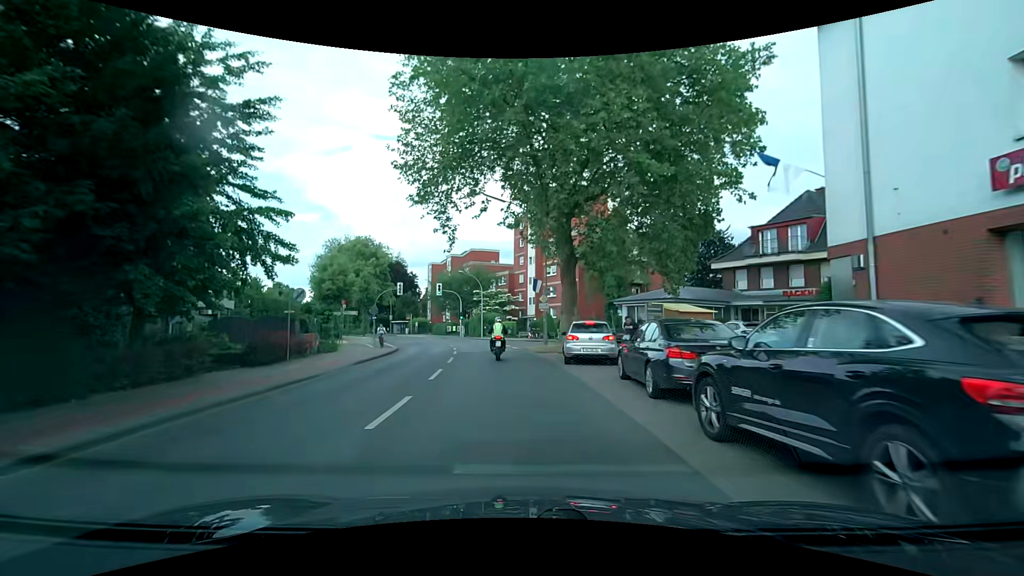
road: secondary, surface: asphalt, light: Day
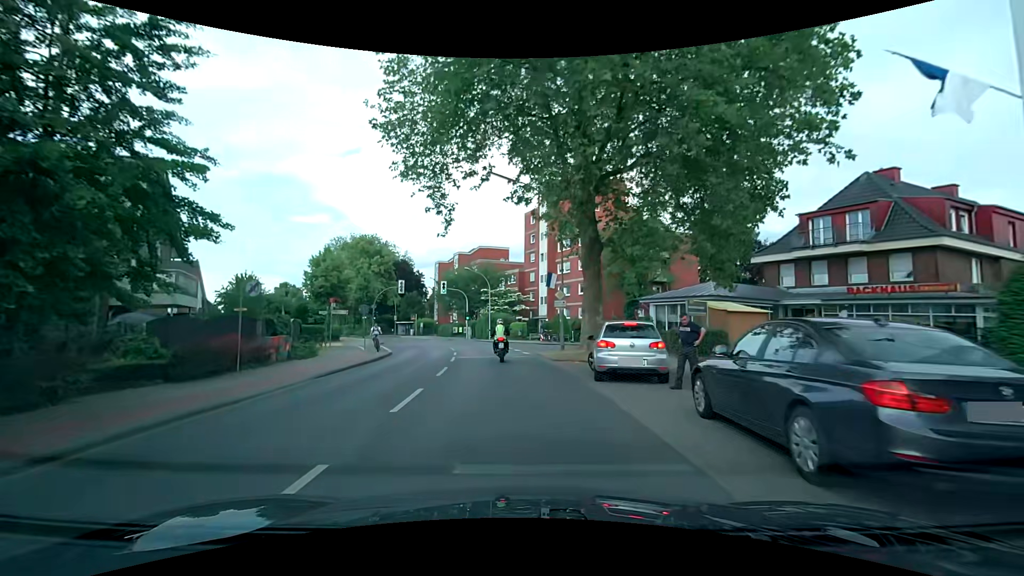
(0.0, +4.7) m; -1°
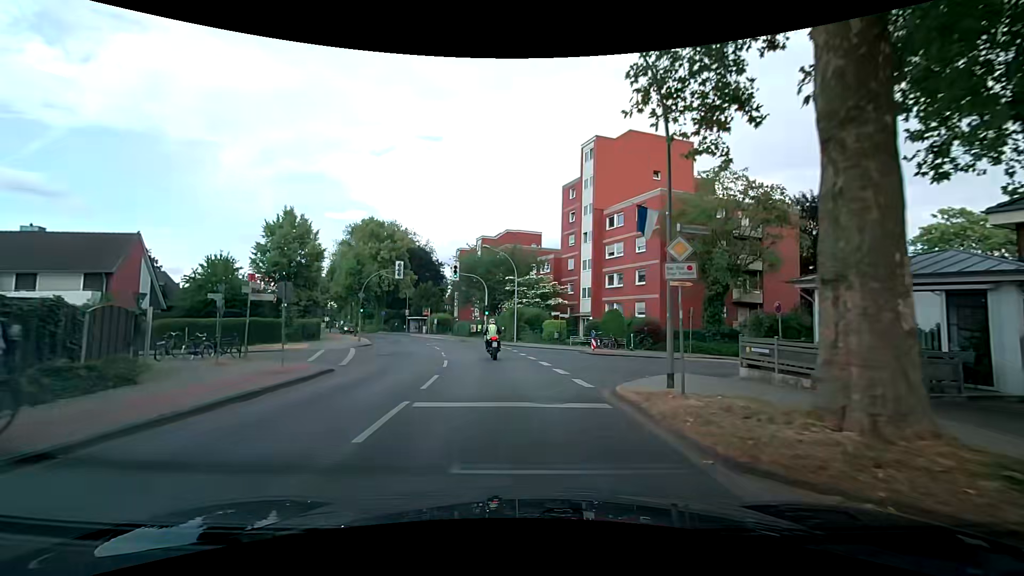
(-0.4, +14.3) m; -4°
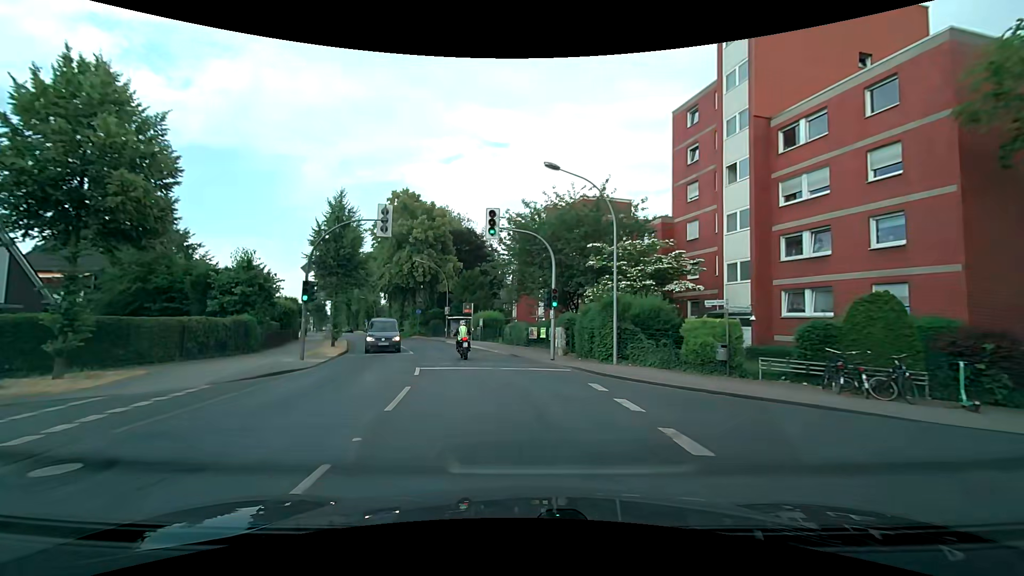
(-1.0, +21.4) m; -7°
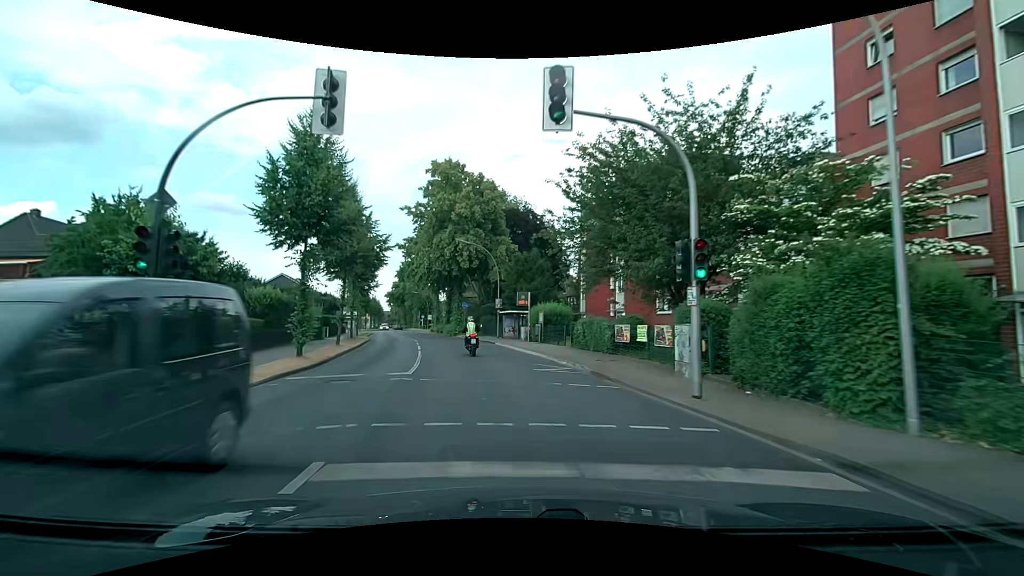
(-0.6, +12.0) m; -7°
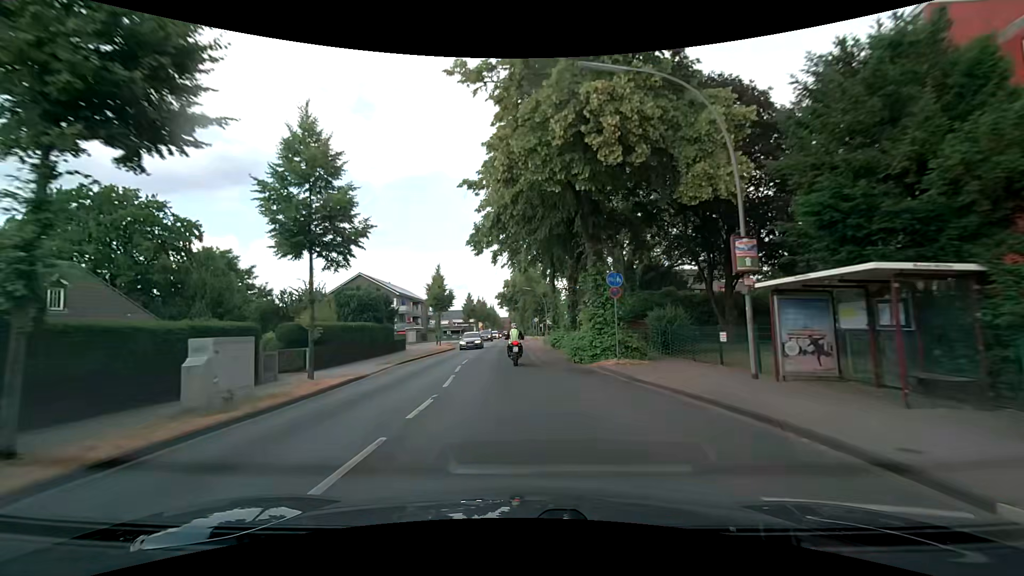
(-4.0, +31.1) m; -14°
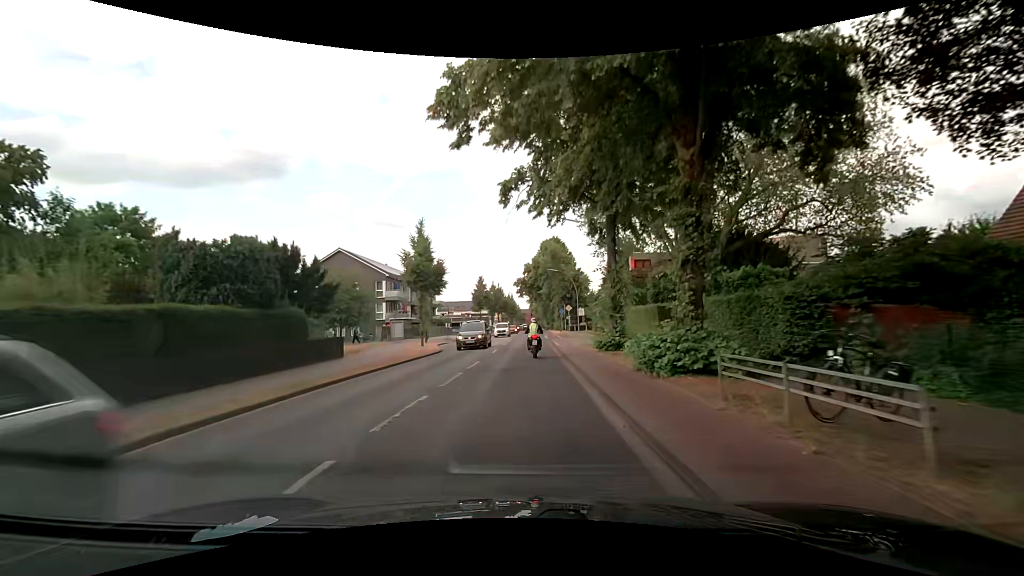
(-0.5, +19.3) m; -2°
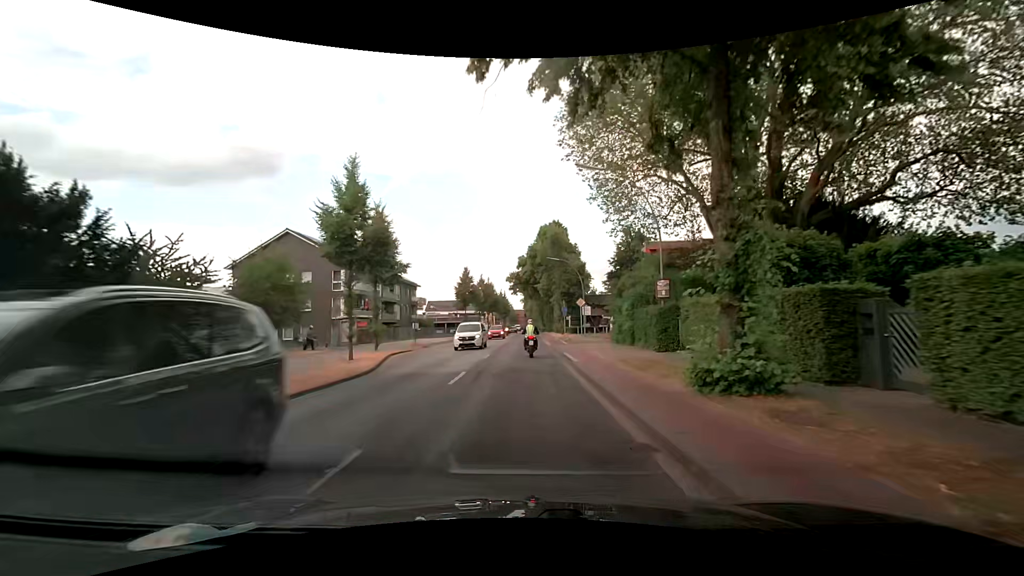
(0.0, +13.2) m; +1°
(0, +10) (0, +20) (0, +30) (0, +40) (0, +50) (0, +60) (0, +70) (0, +80) (0, +90) (0, +100) m
